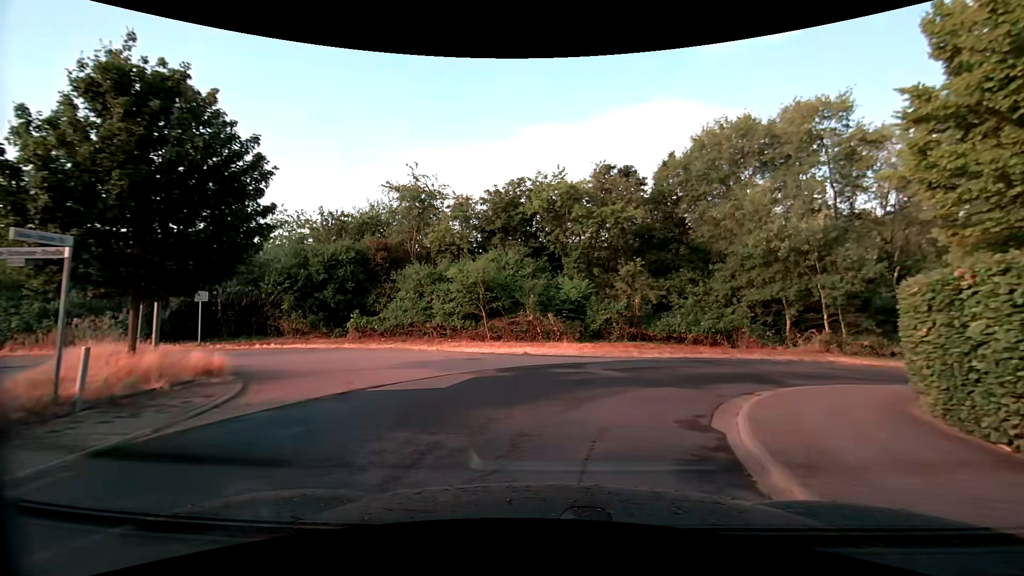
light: Day
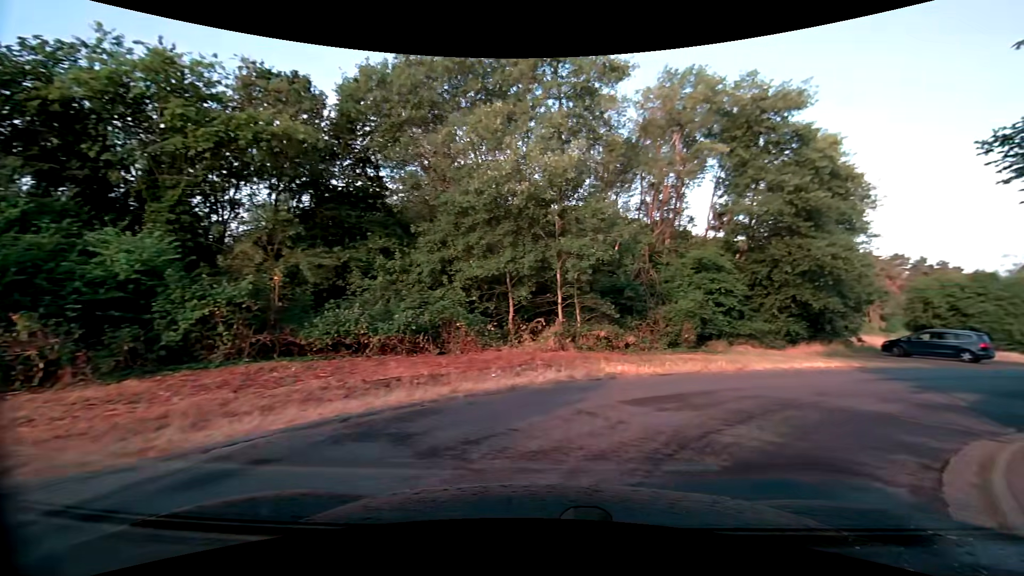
(+2.9, +12.7) m; +32°
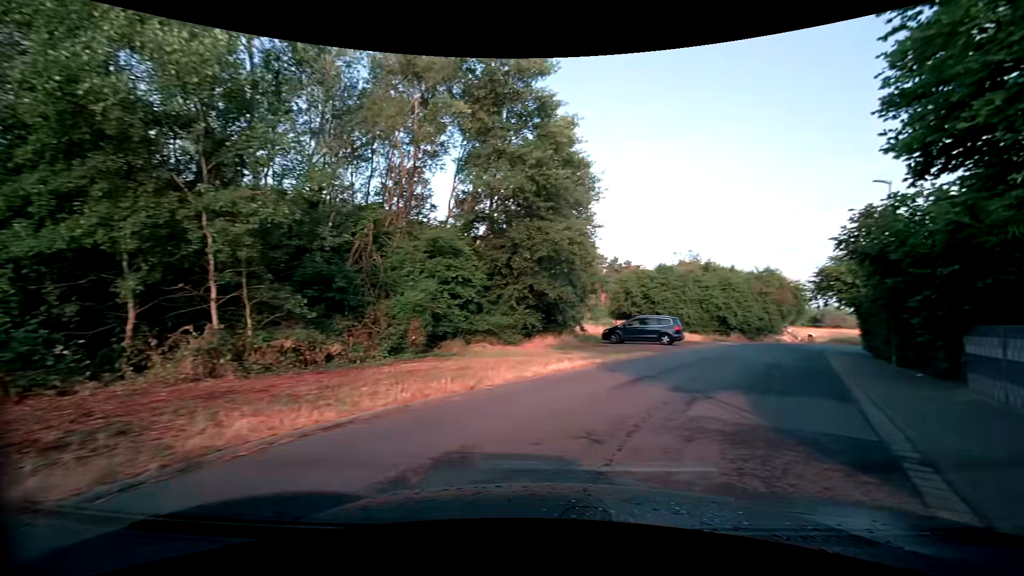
(+1.5, +6.1) m; +28°
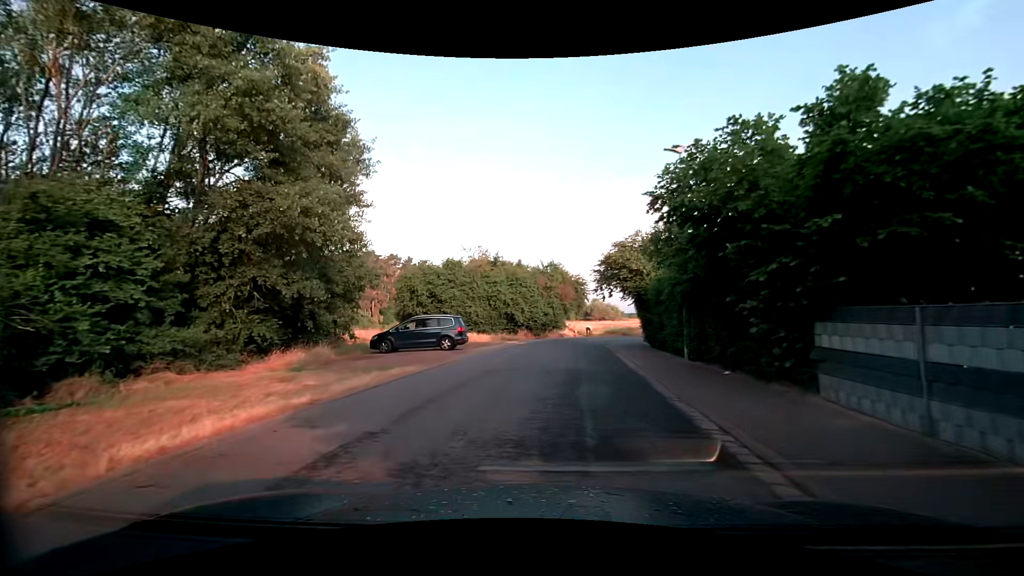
(+1.5, +6.2) m; +23°
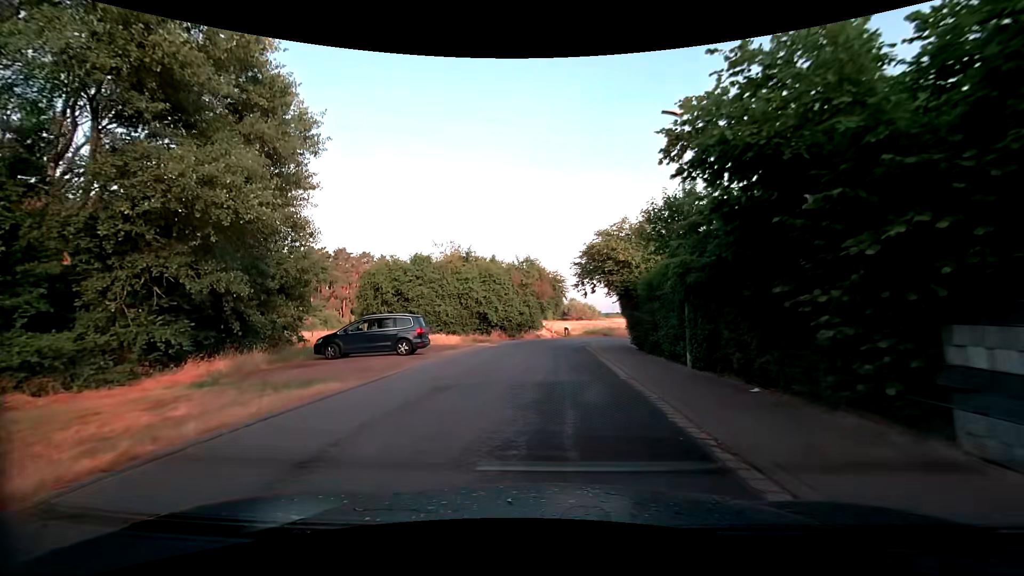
(+0.1, +3.3) m; +3°
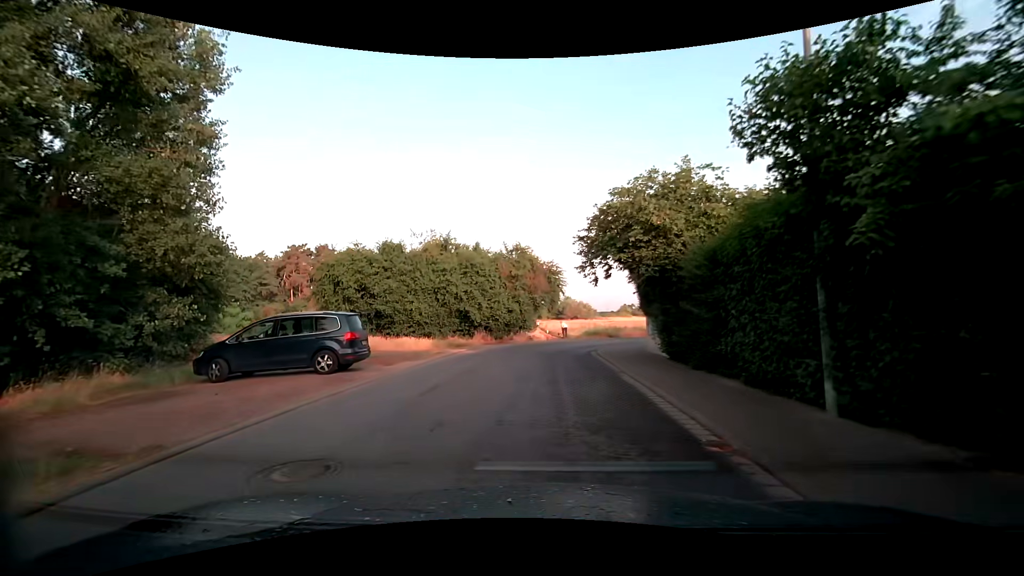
(+0.1, +6.9) m; +1°
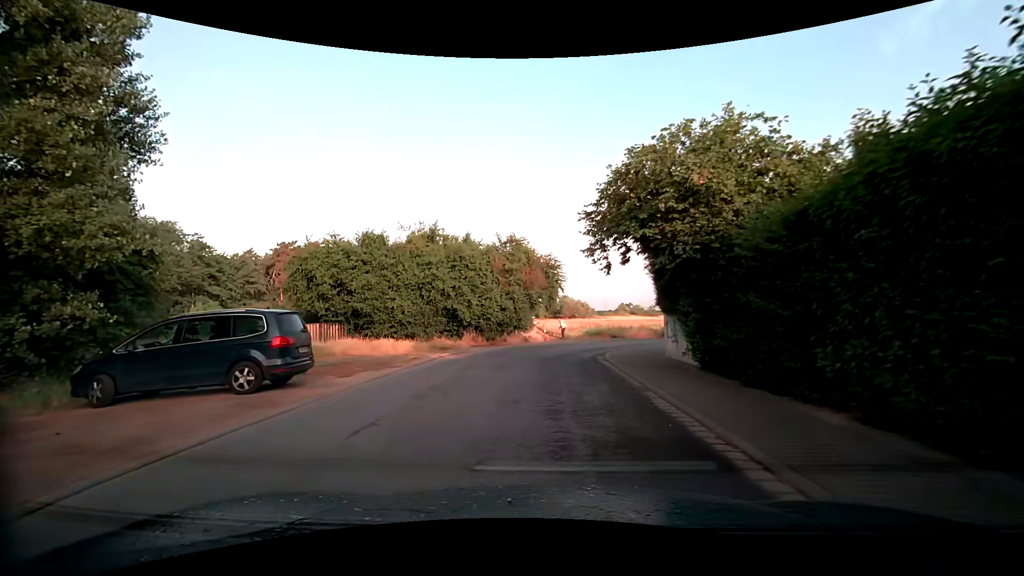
(0.0, +3.6) m; 0°
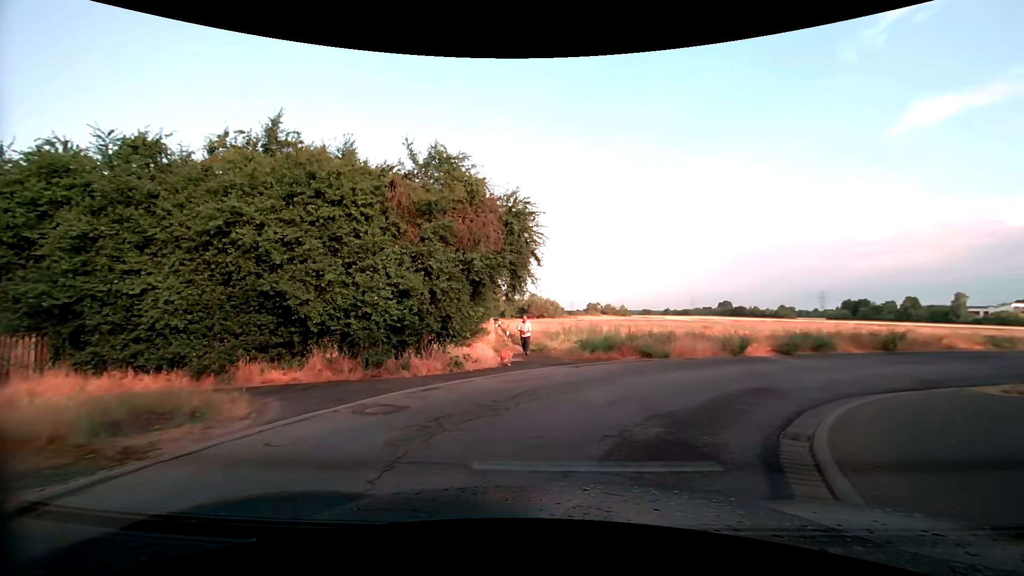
(+0.3, +17.1) m; +2°
